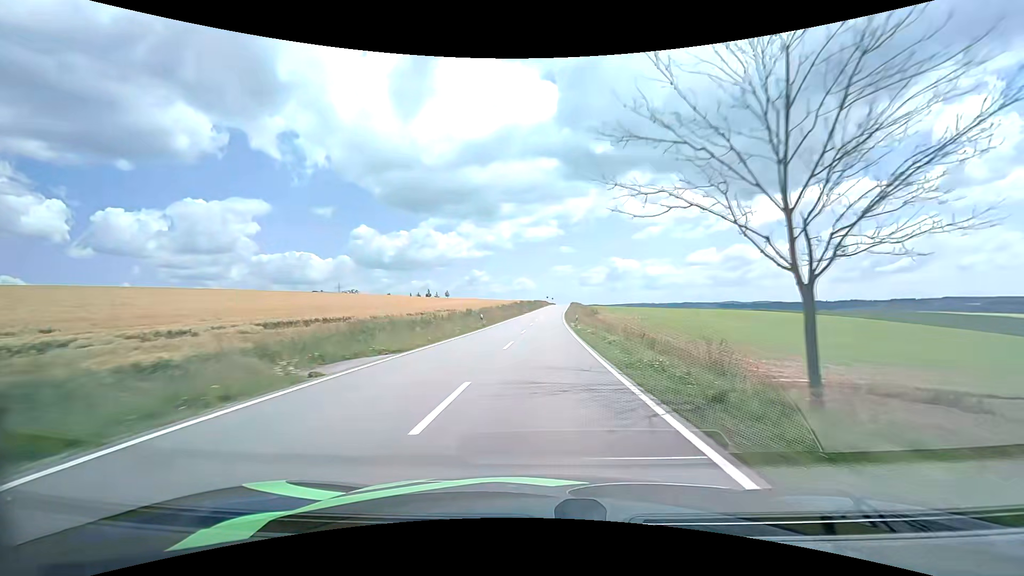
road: tertiary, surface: asphalt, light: Day
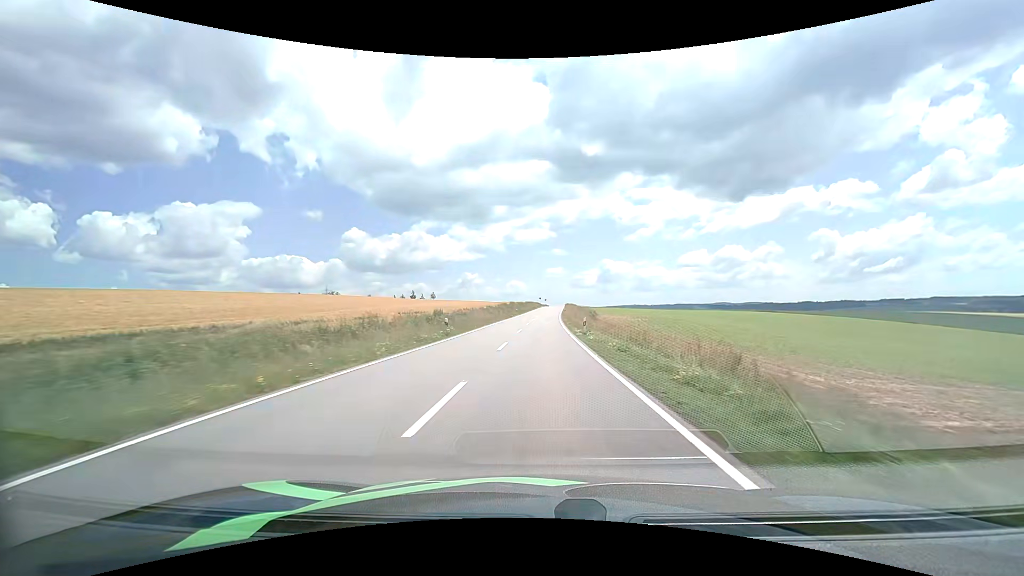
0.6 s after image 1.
(+0.2, +12.7) m; +1°
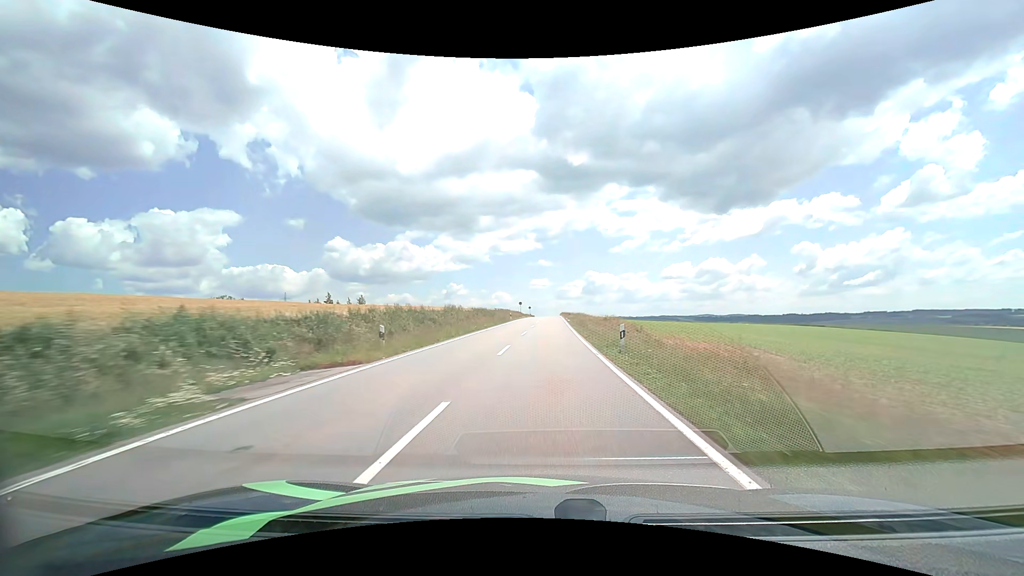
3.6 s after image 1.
(+1.1, +63.9) m; +2°
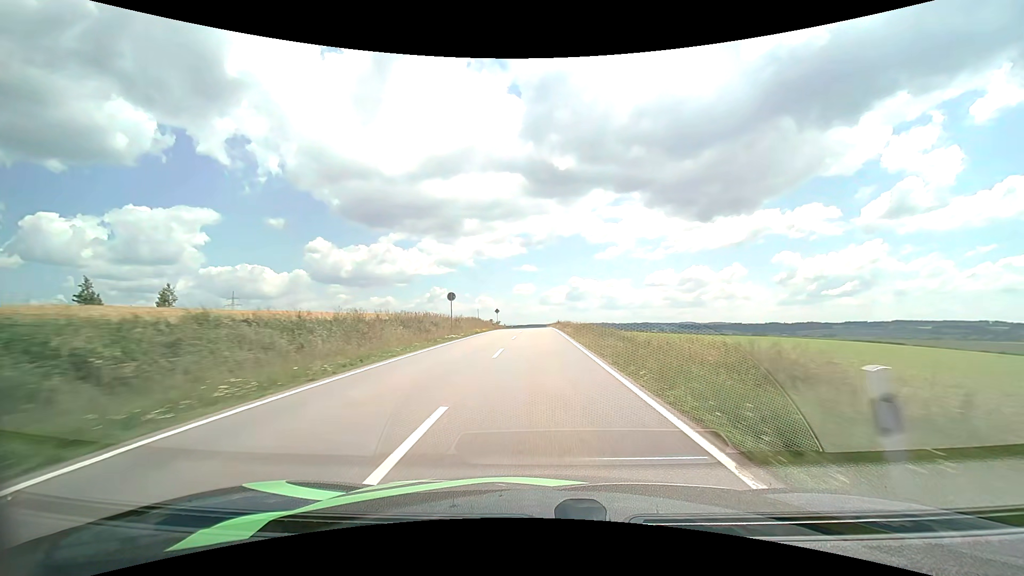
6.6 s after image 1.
(+1.4, +62.0) m; +2°
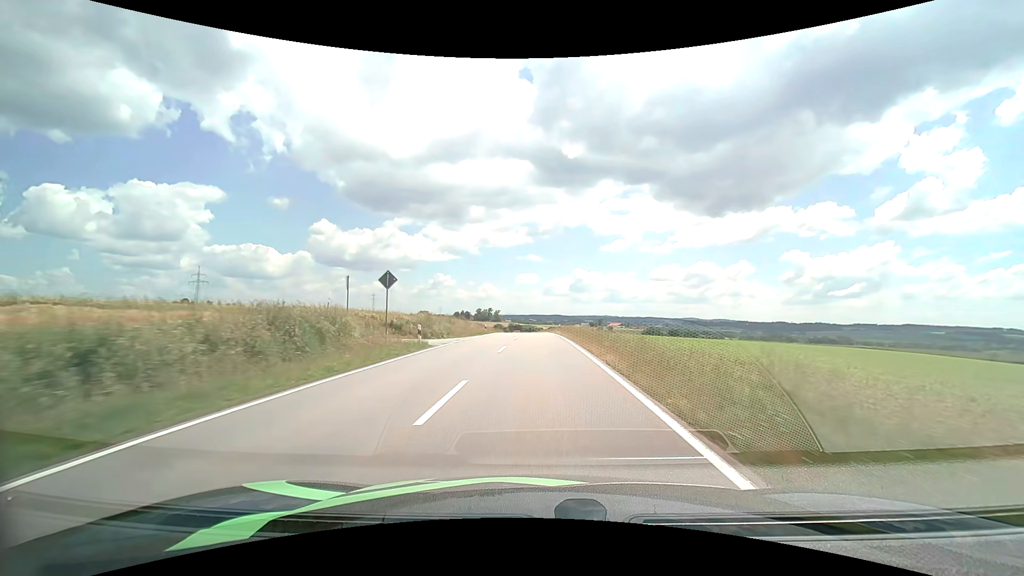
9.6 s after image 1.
(0.0, +58.4) m; 0°
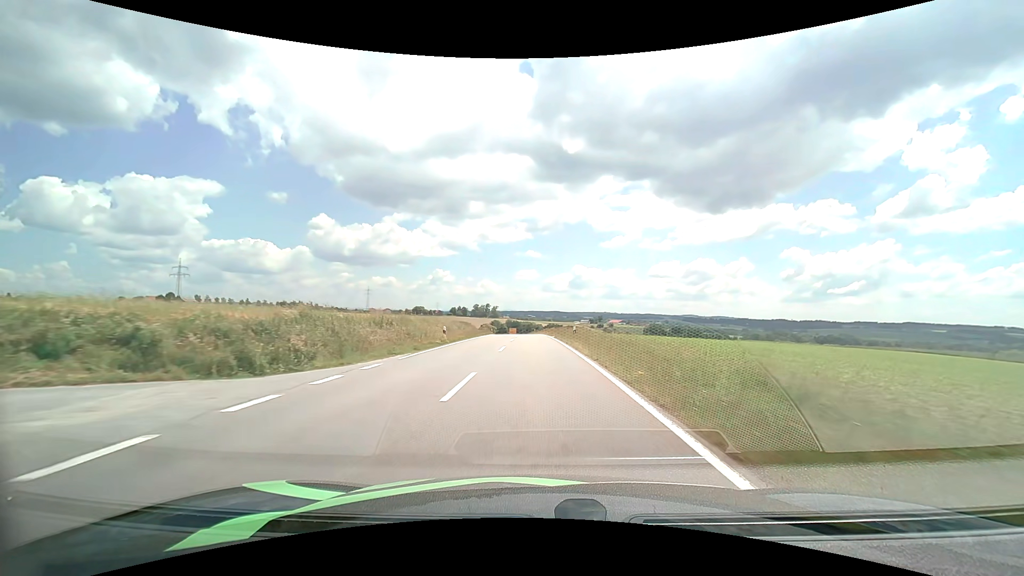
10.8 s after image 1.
(+0.1, +22.7) m; 0°
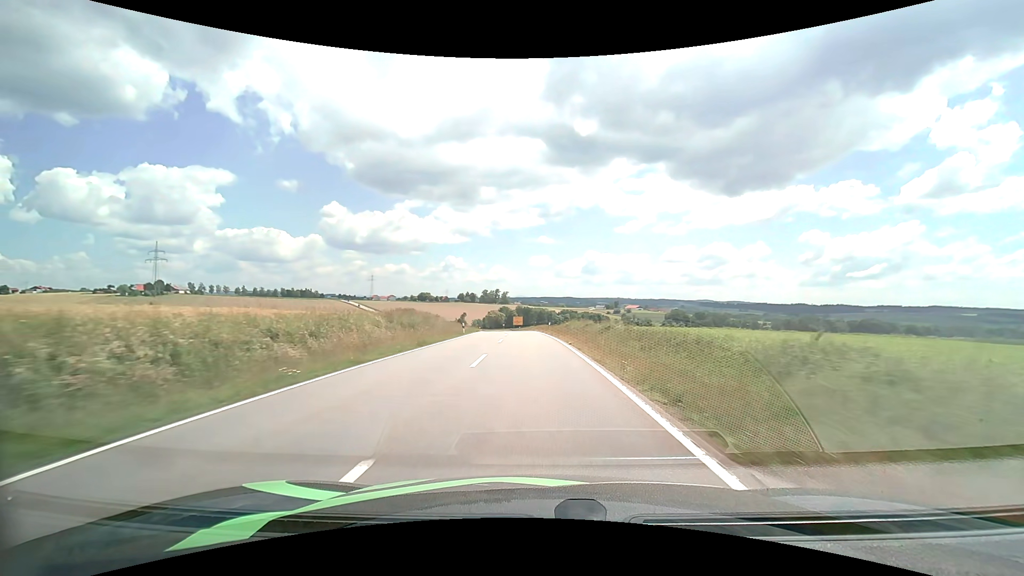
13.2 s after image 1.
(-0.4, +44.9) m; -1°
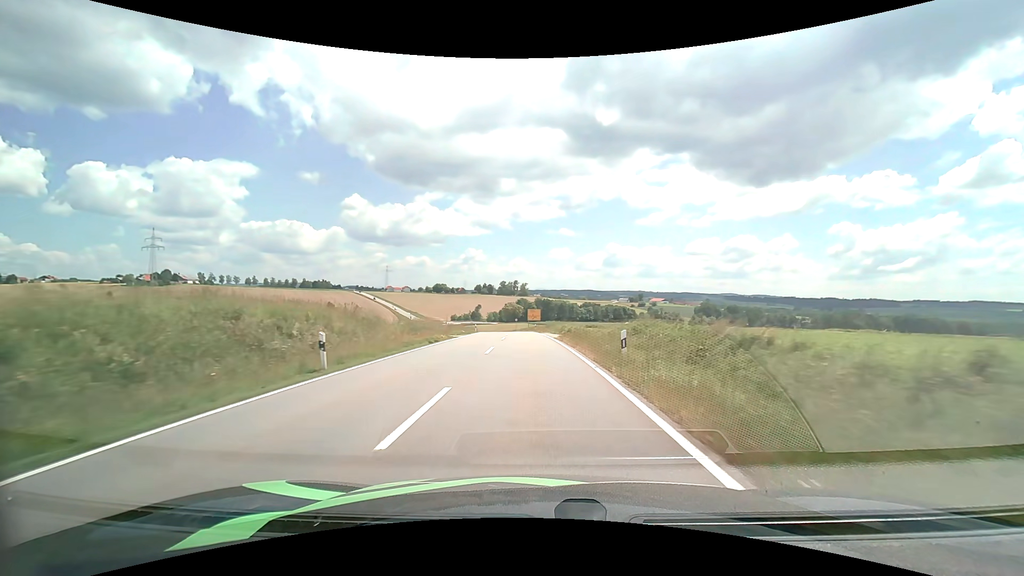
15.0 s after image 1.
(-0.5, +32.0) m; -2°
(0, +10) (0, +20) (-1, +30) (-1, +40) (-2, +50) (-2, +60) (-3, +70) (-4, +80) (-5, +90) (-7, +100) m
